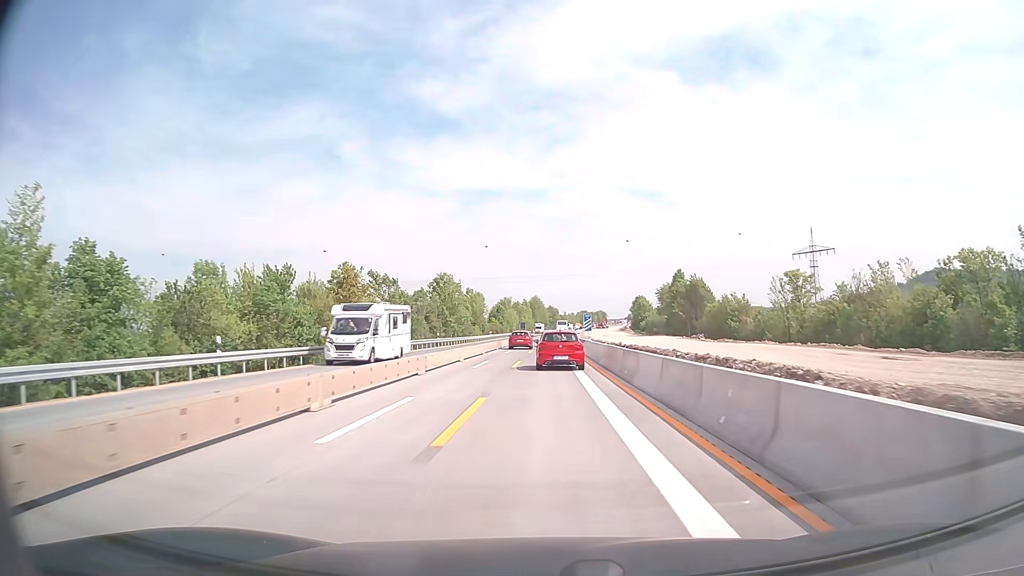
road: motorway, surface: concrete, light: Day
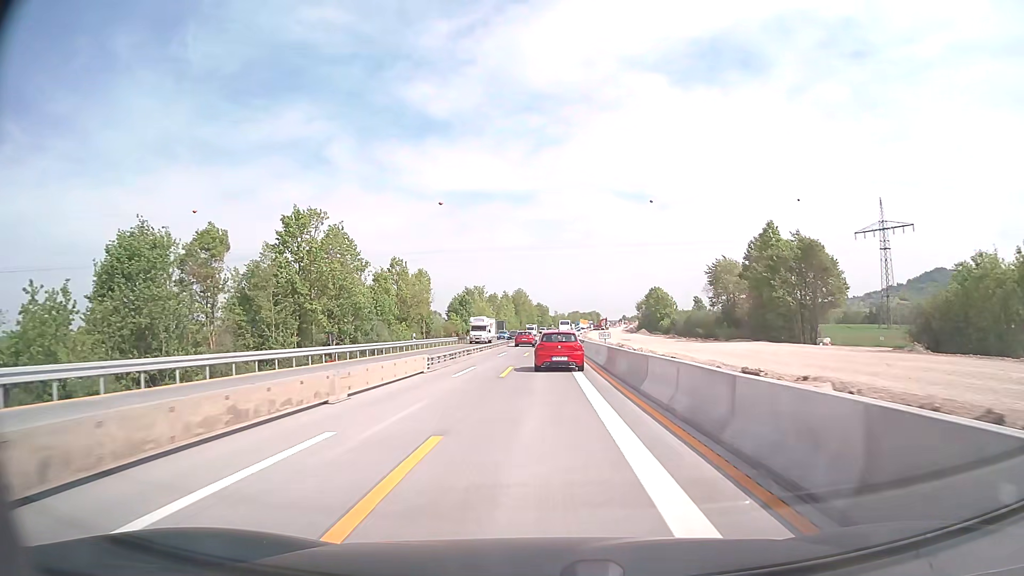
(+0.7, +58.6) m; +1°
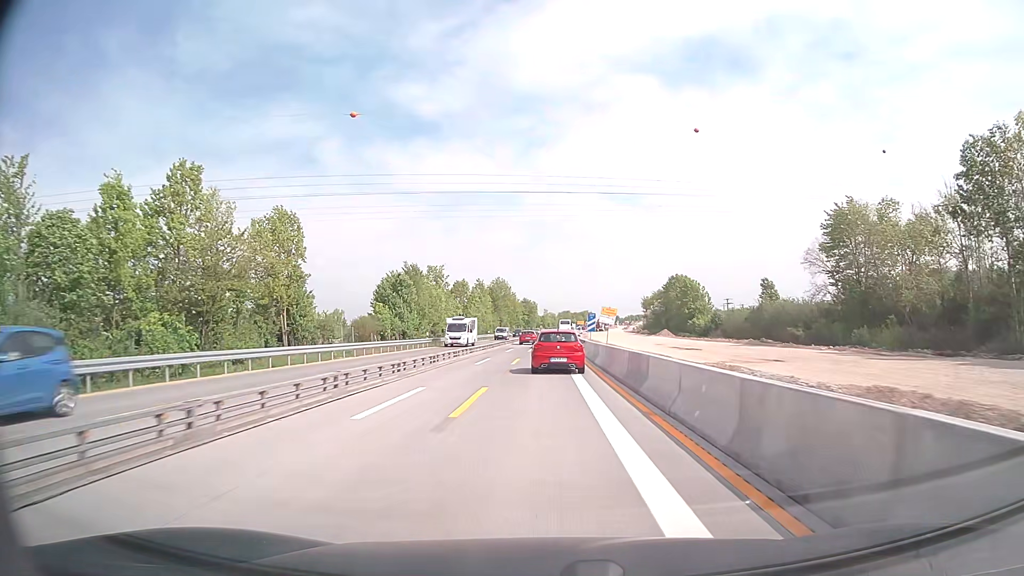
(+0.4, +46.4) m; +1°
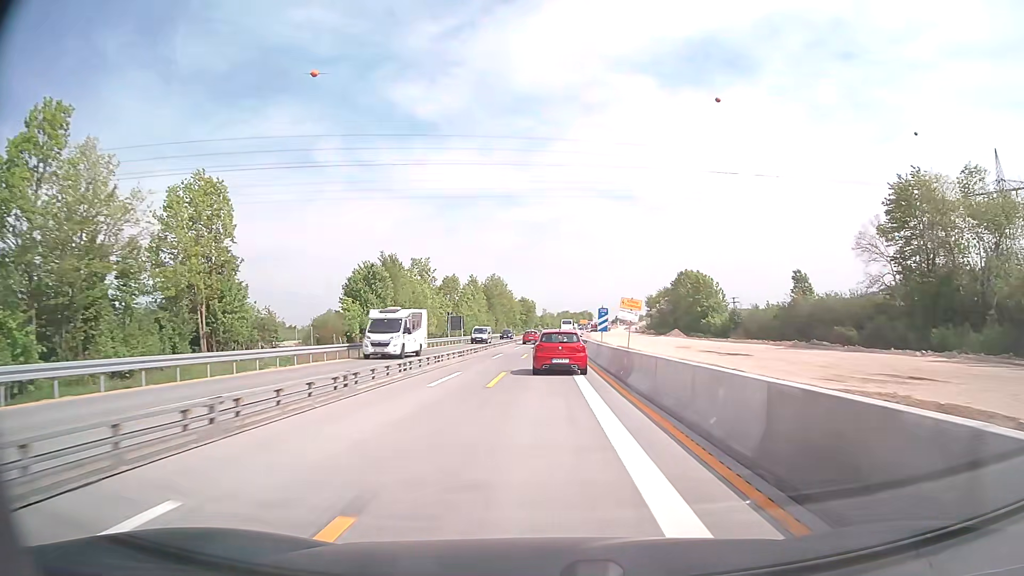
(0.0, +11.4) m; 0°
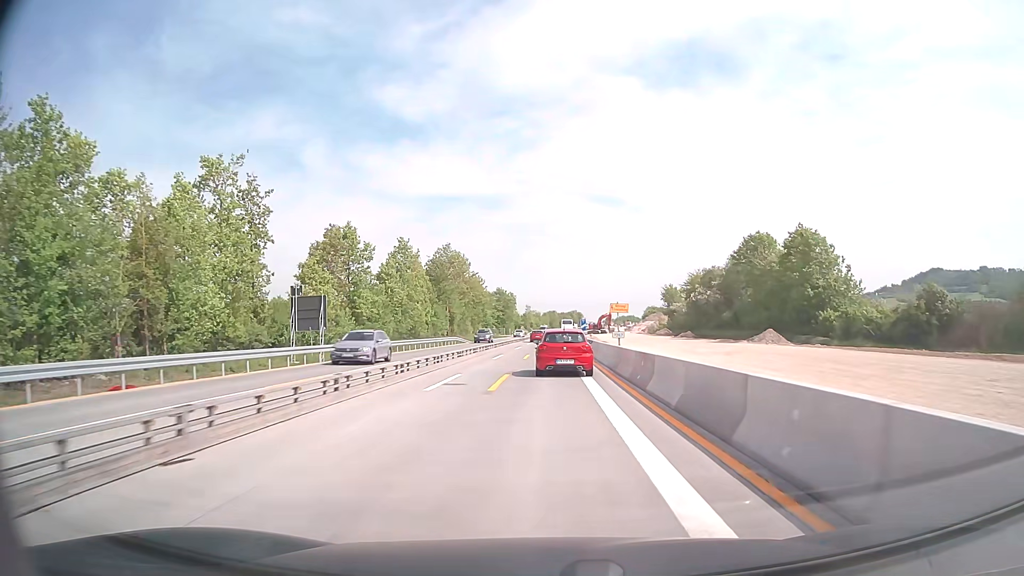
(+0.3, +54.9) m; +1°
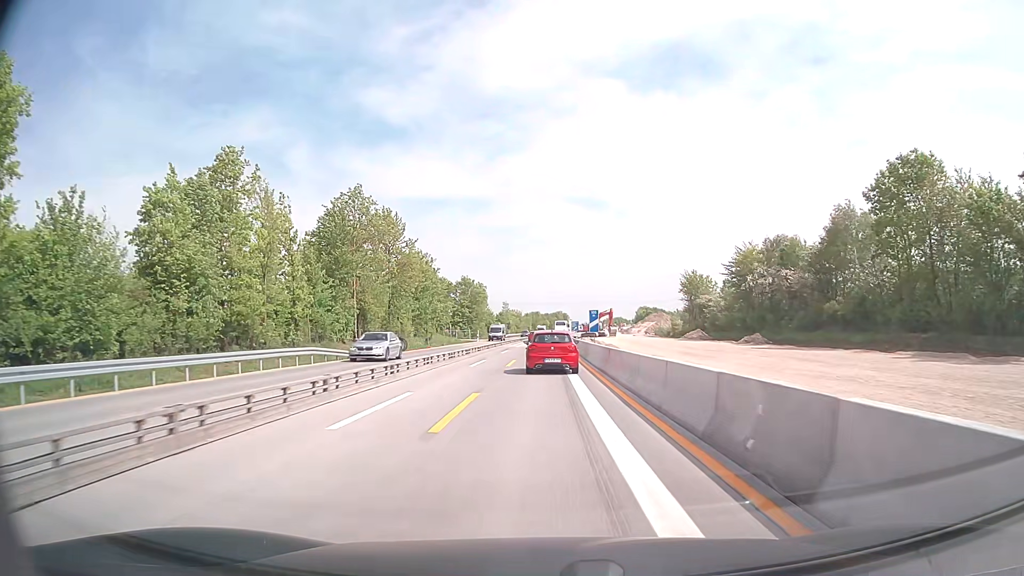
(+0.6, +41.8) m; +2°
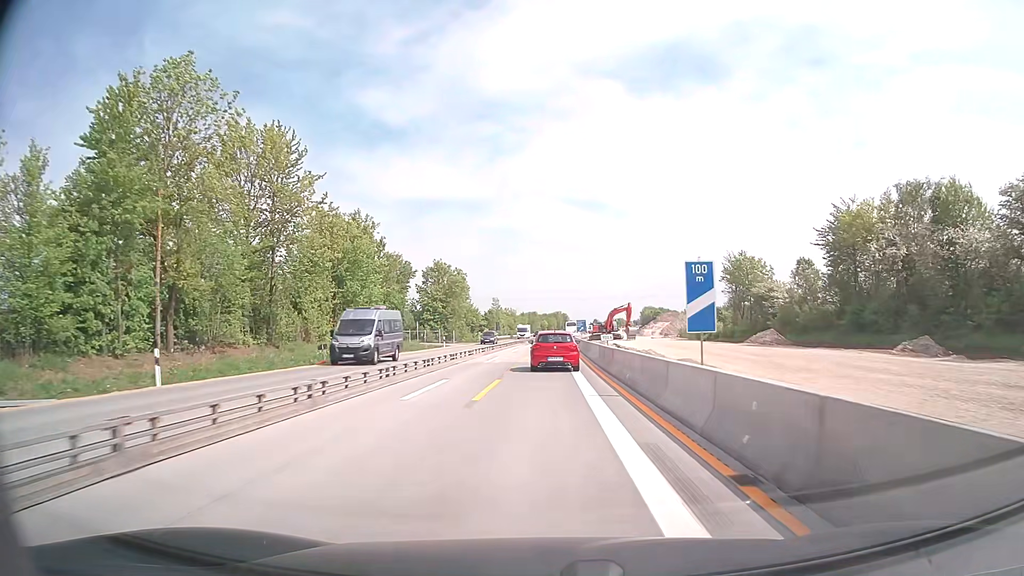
(0.0, +31.3) m; 0°
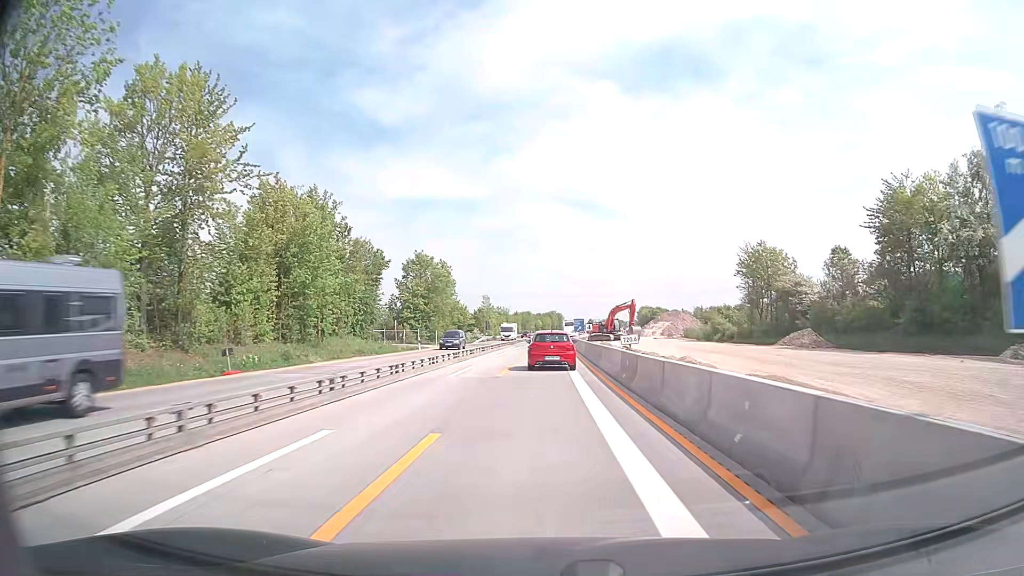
(0.0, +10.5) m; 0°
(0, +10) (0, +20) (0, +30) (0, +40) (+1, +50) (+1, +60) (+1, +70) (+1, +80) (+2, +90) (+2, +100) m
